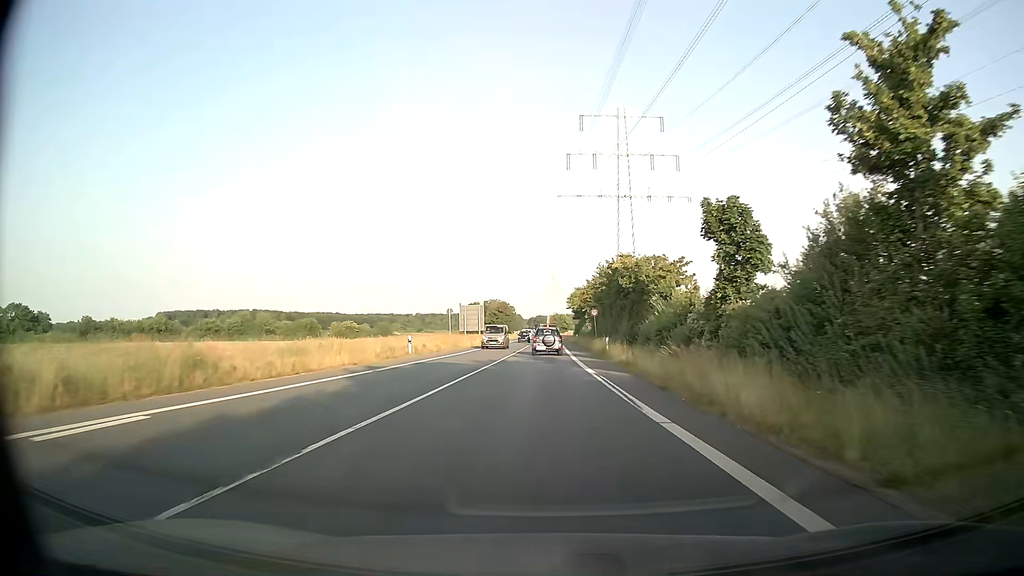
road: secondary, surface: asphalt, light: Day
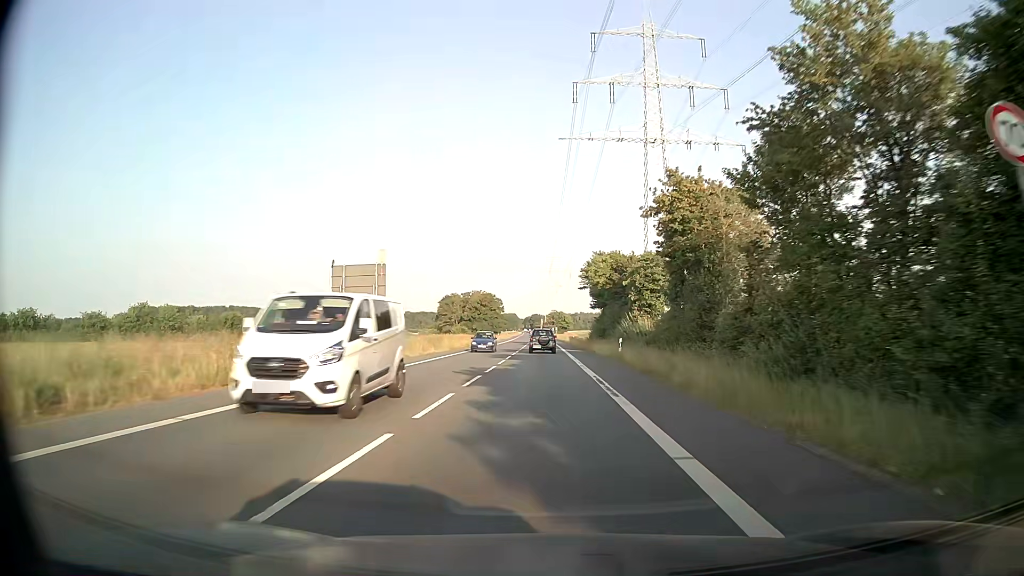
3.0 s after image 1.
(+0.4, +54.7) m; +1°
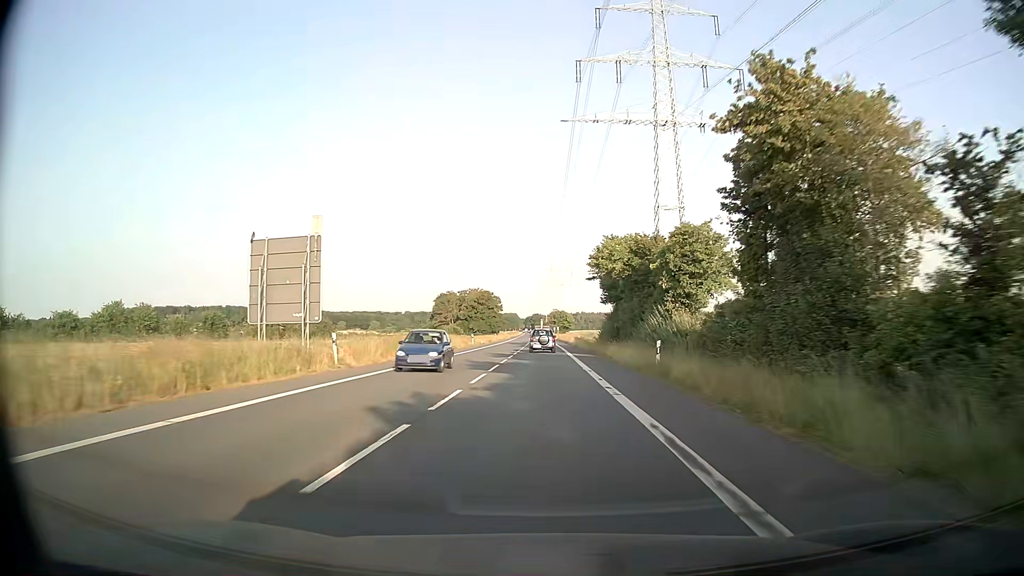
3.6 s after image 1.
(0.0, +11.2) m; 0°
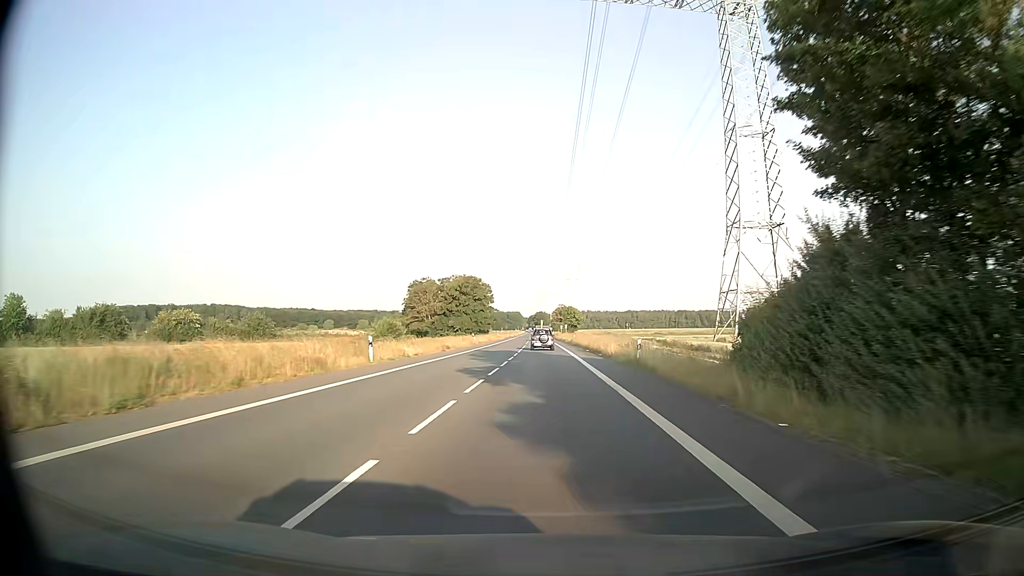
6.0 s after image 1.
(-0.3, +45.1) m; -1°
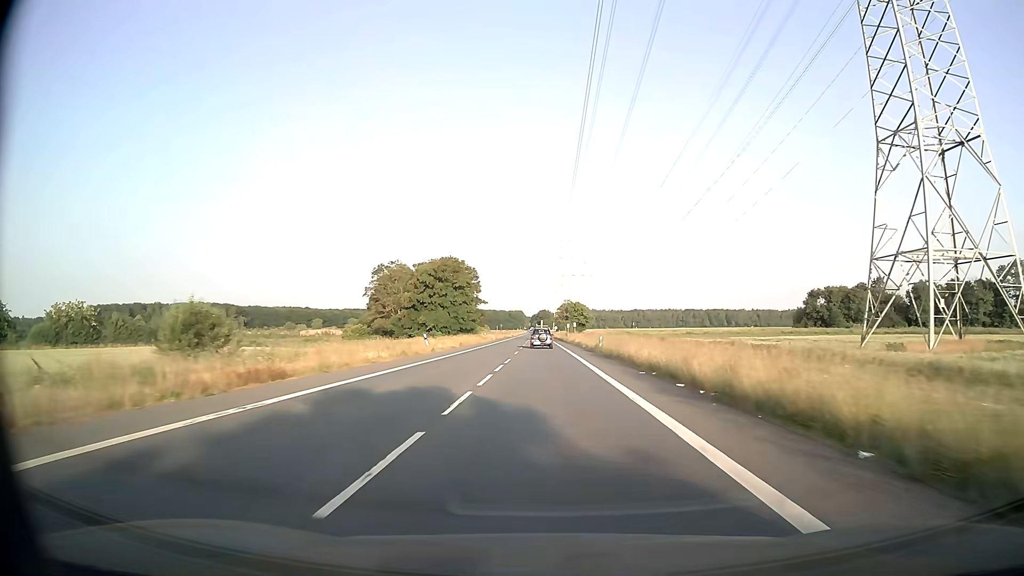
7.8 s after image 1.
(0.0, +34.2) m; 0°
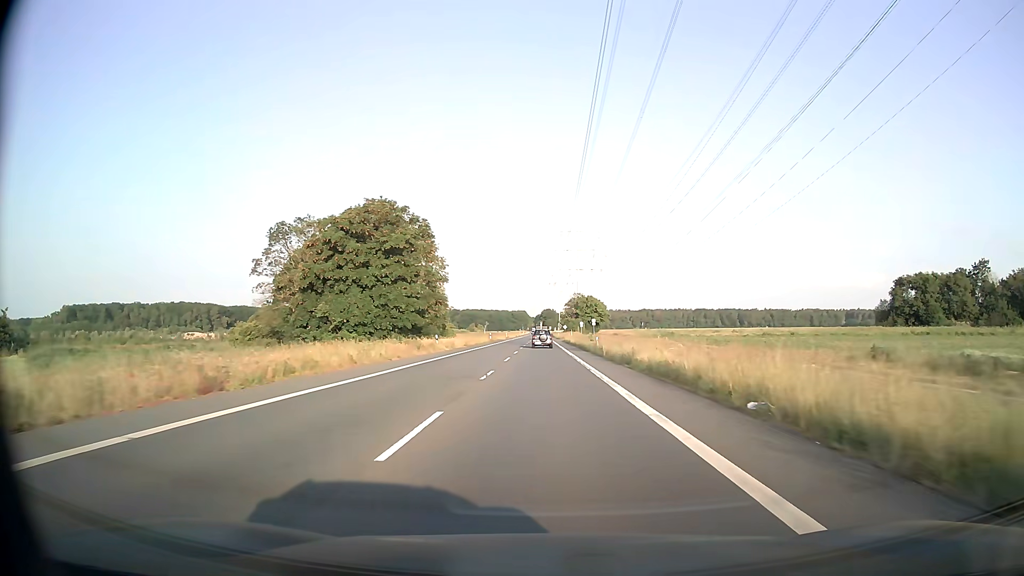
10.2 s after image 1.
(-0.1, +46.1) m; 0°
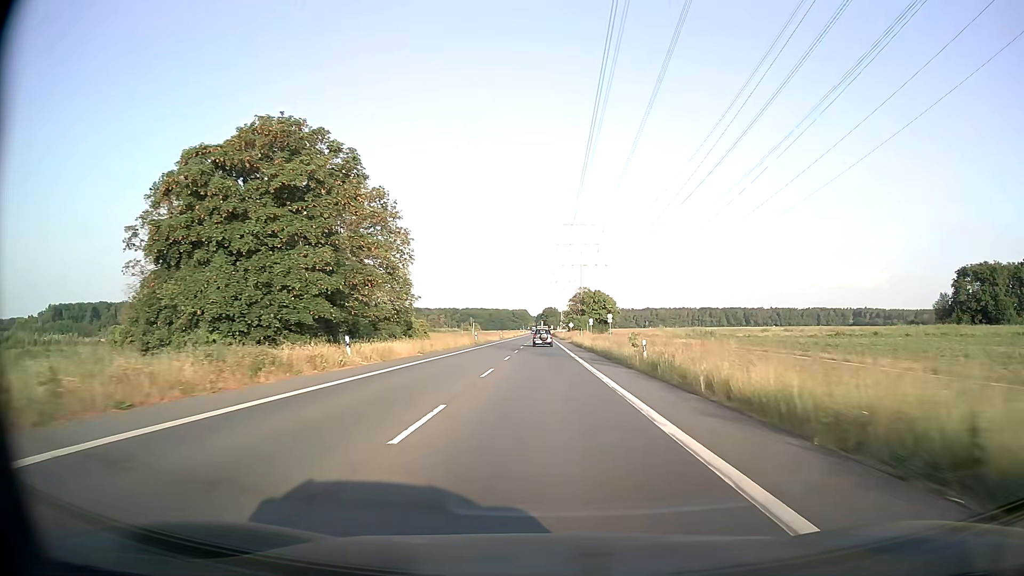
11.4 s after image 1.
(0.0, +23.2) m; 0°
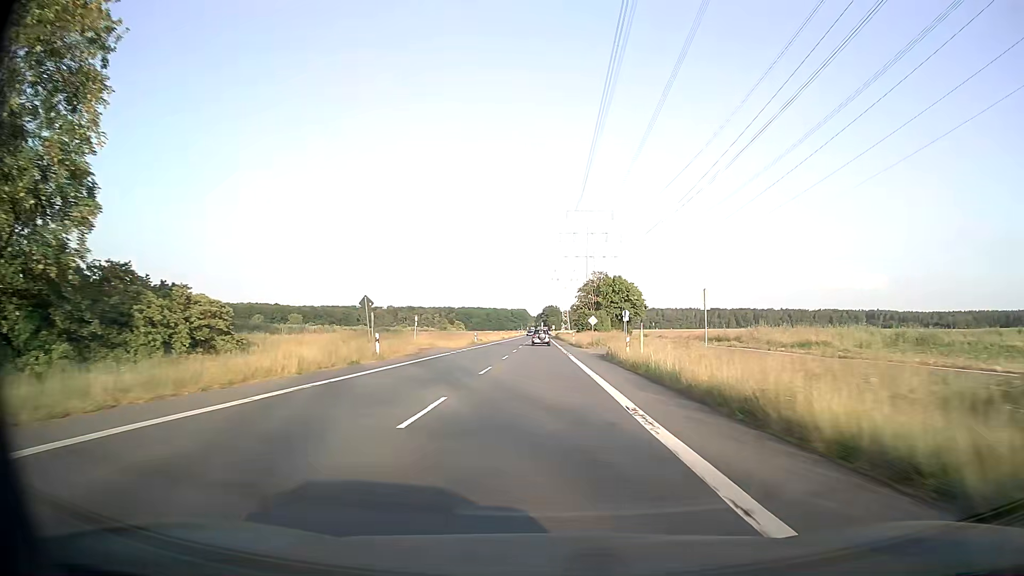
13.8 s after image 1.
(+0.1, +46.8) m; 0°
(0, +10) (0, +20) (0, +30) (0, +40) (0, +50) (0, +60) (0, +70) (0, +80) (0, +90) (0, +100) m
